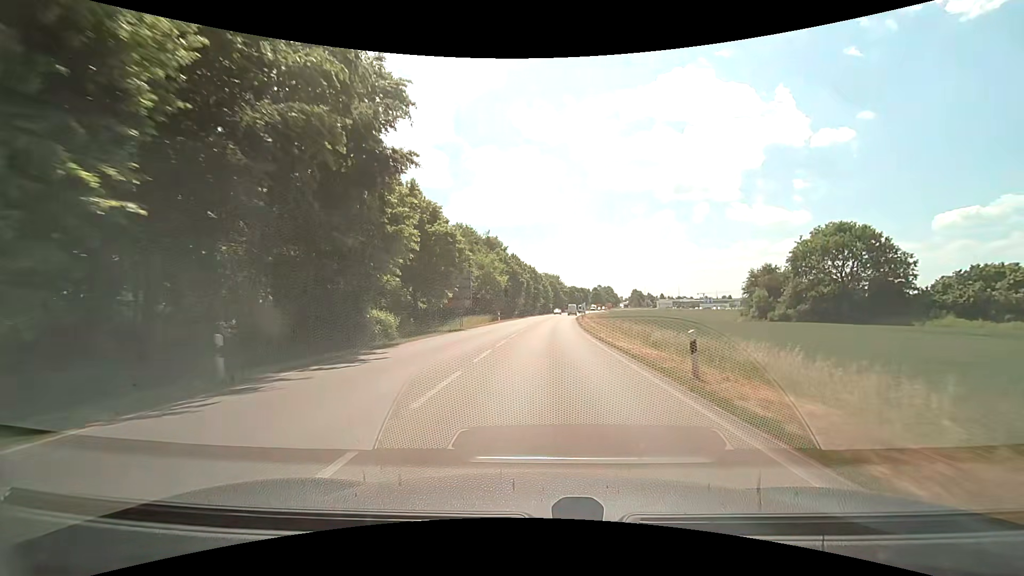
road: secondary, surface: asphalt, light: Day
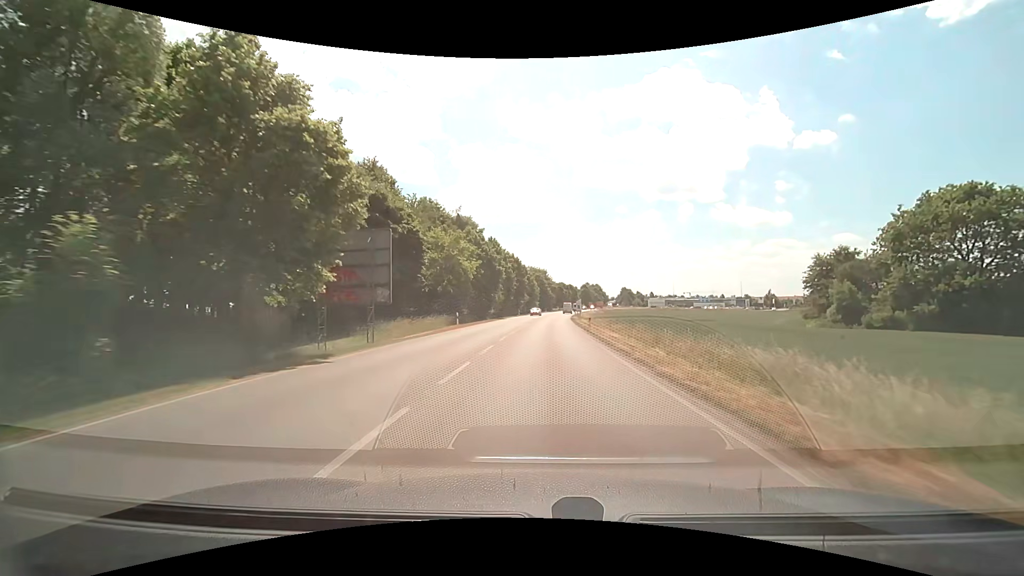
(0.0, +21.9) m; +1°
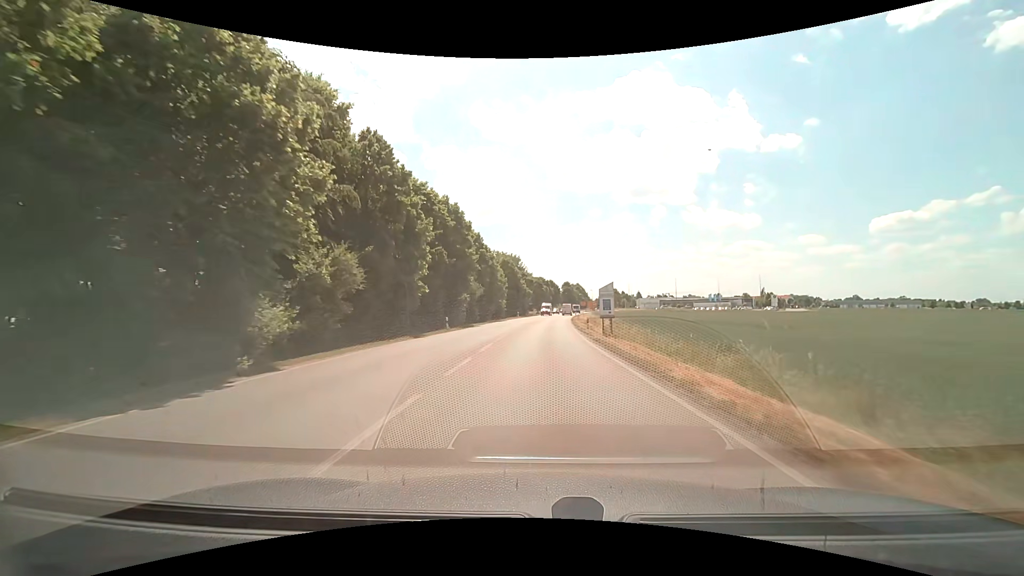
(+1.3, +52.8) m; +3°
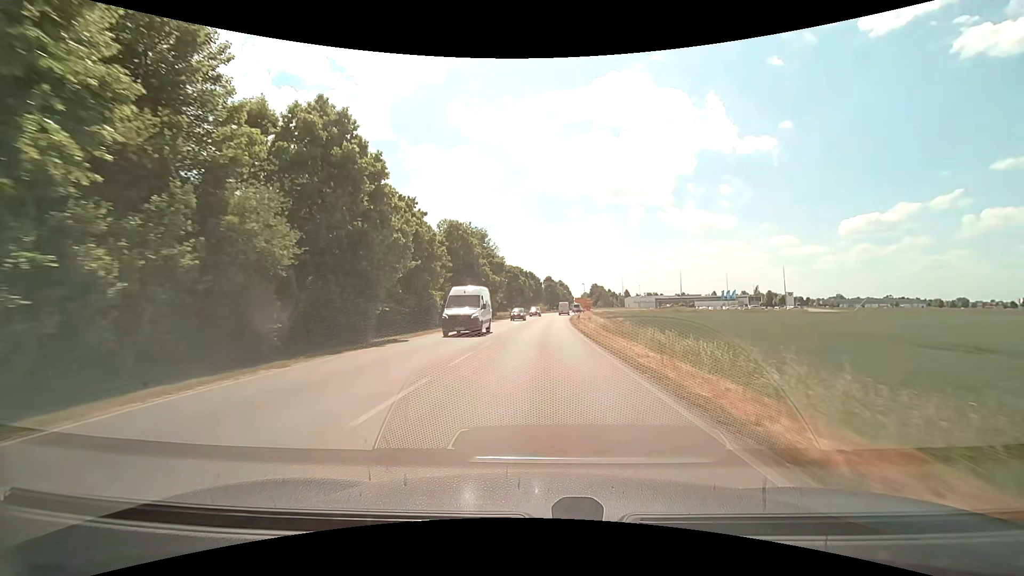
(+0.8, +39.9) m; +2°
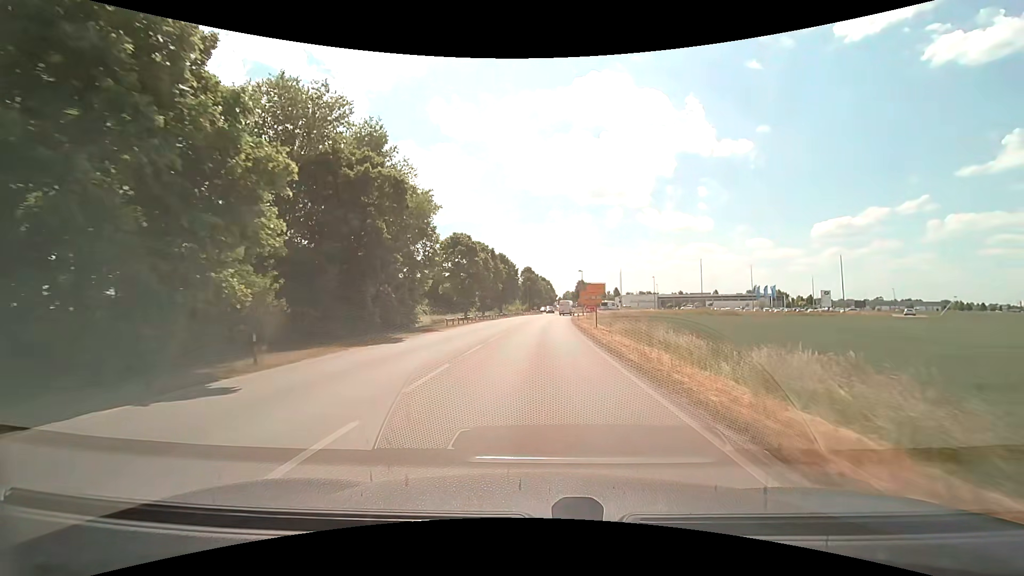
(+1.0, +45.3) m; +2°
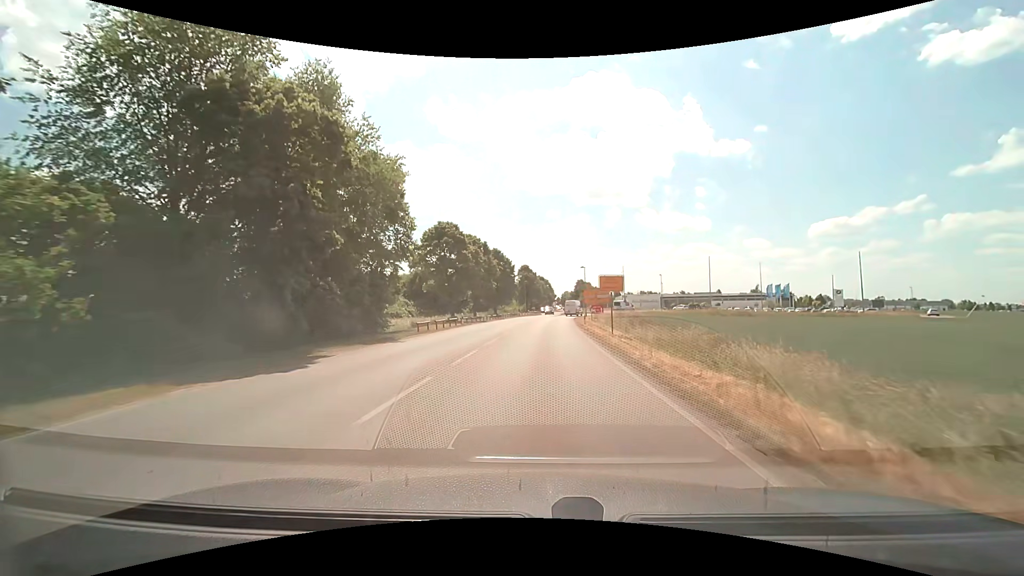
(0.0, +8.3) m; 0°
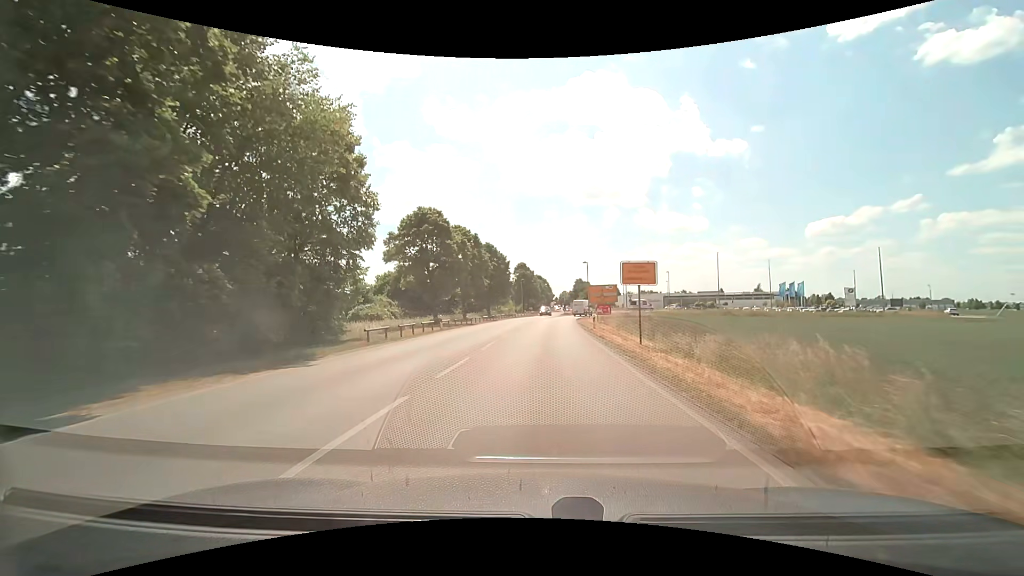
(0.0, +8.0) m; 0°
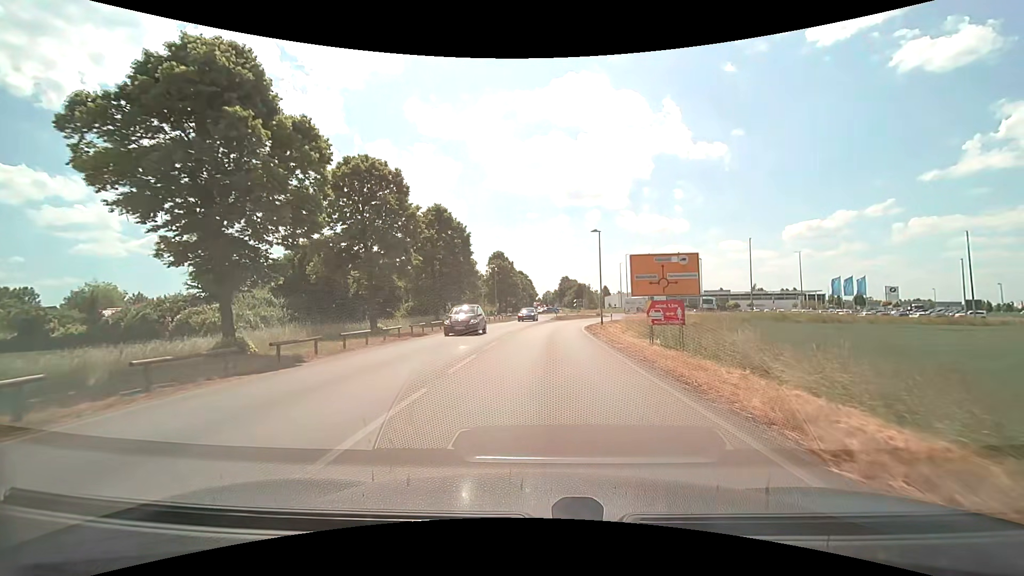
(+0.5, +29.0) m; +2°
(0, +10) (0, +20) (+1, +30) (+2, +40) (+4, +50) (+7, +59) (+12, +68) (+20, +74) (+27, +81) (+29, +91) m
